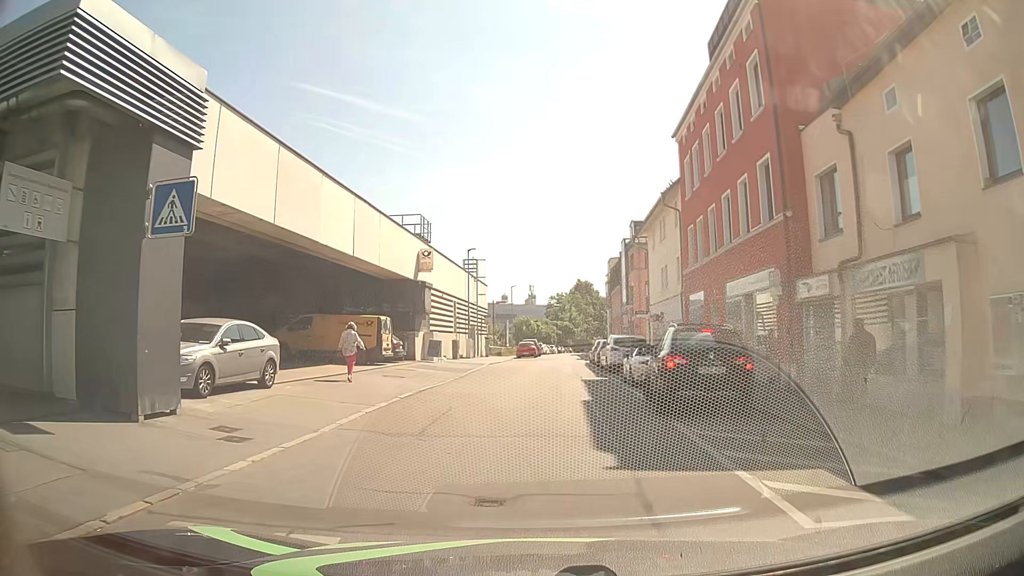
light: Day
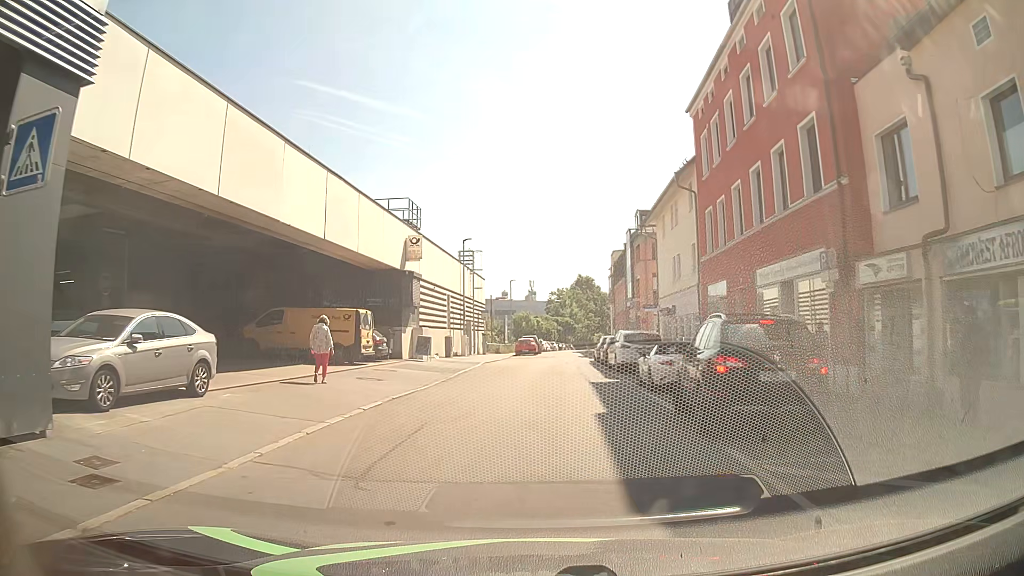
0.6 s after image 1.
(0.0, +3.4) m; 0°
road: residential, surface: asphalt
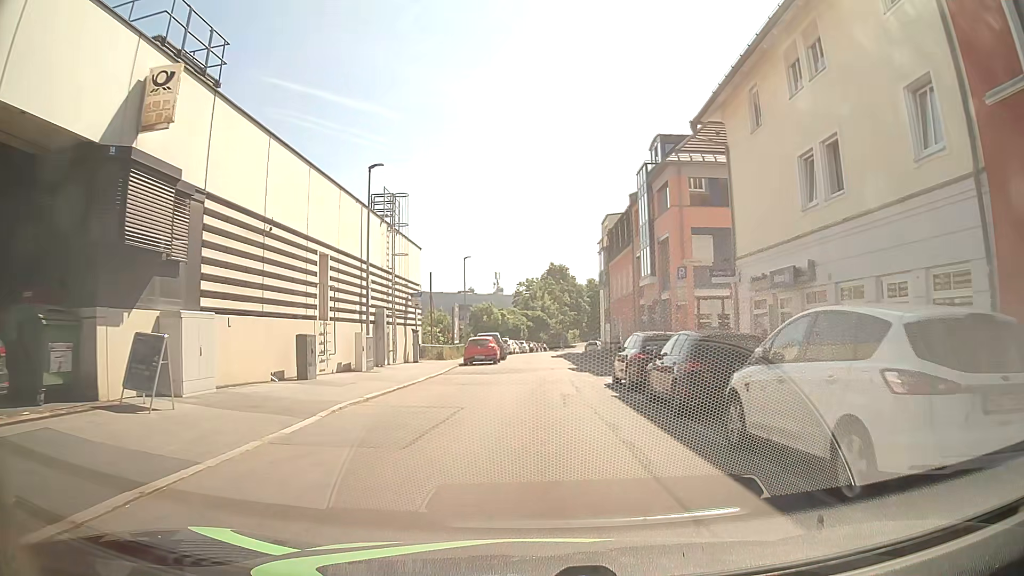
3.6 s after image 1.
(+0.2, +20.9) m; +1°
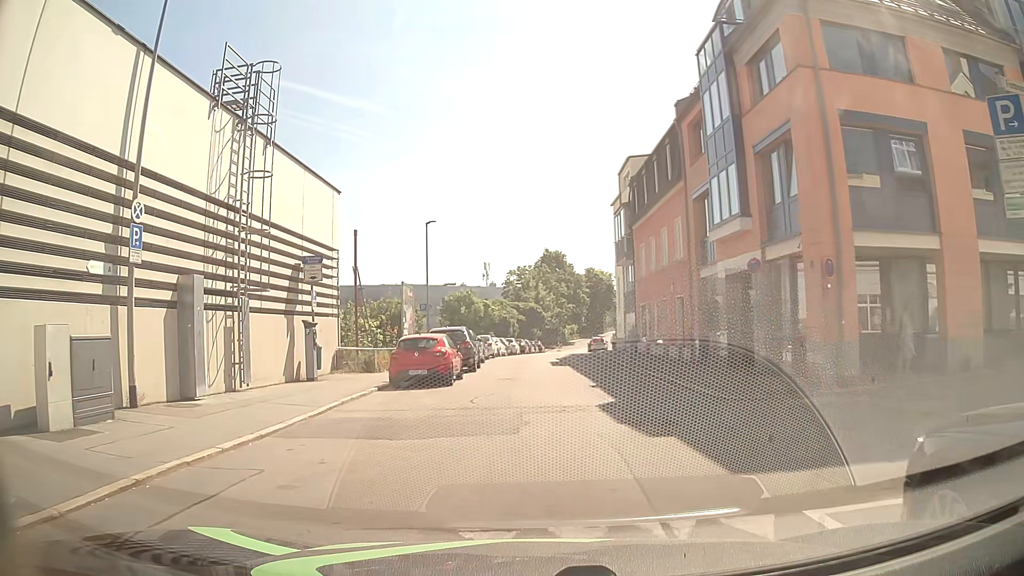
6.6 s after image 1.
(+0.5, +15.8) m; 0°
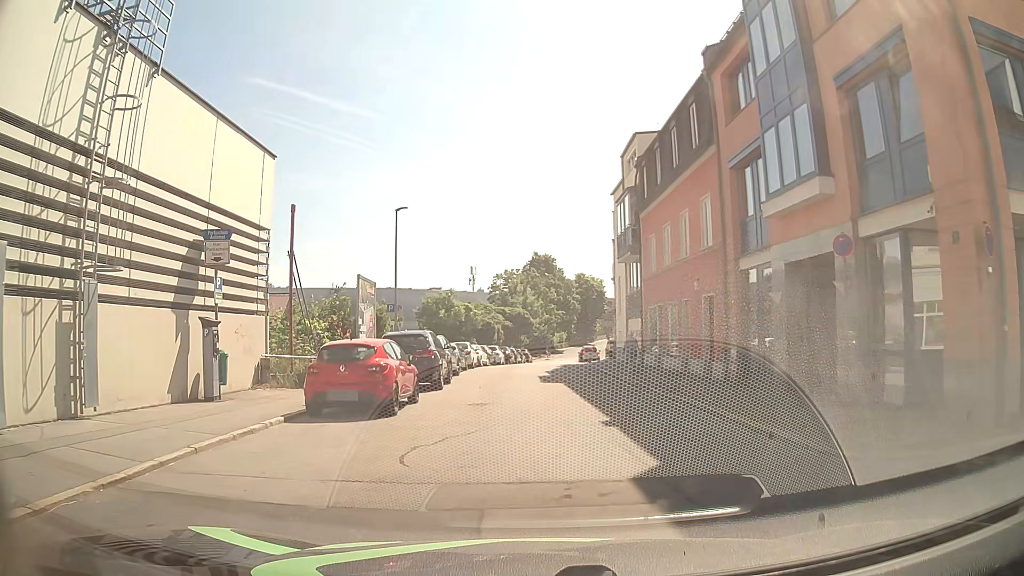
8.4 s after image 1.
(+0.2, +6.0) m; +1°
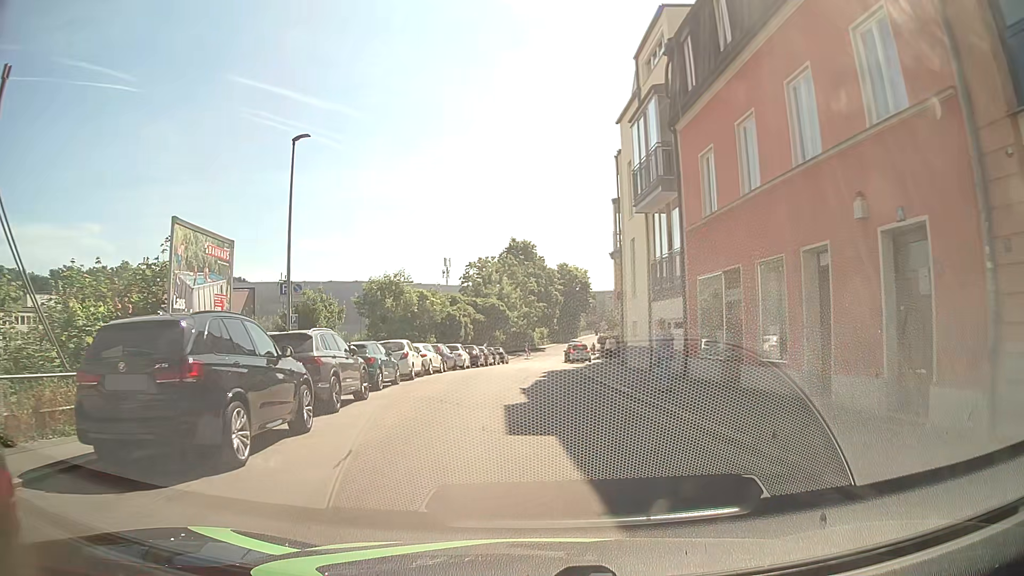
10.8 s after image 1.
(+0.5, +12.7) m; +2°
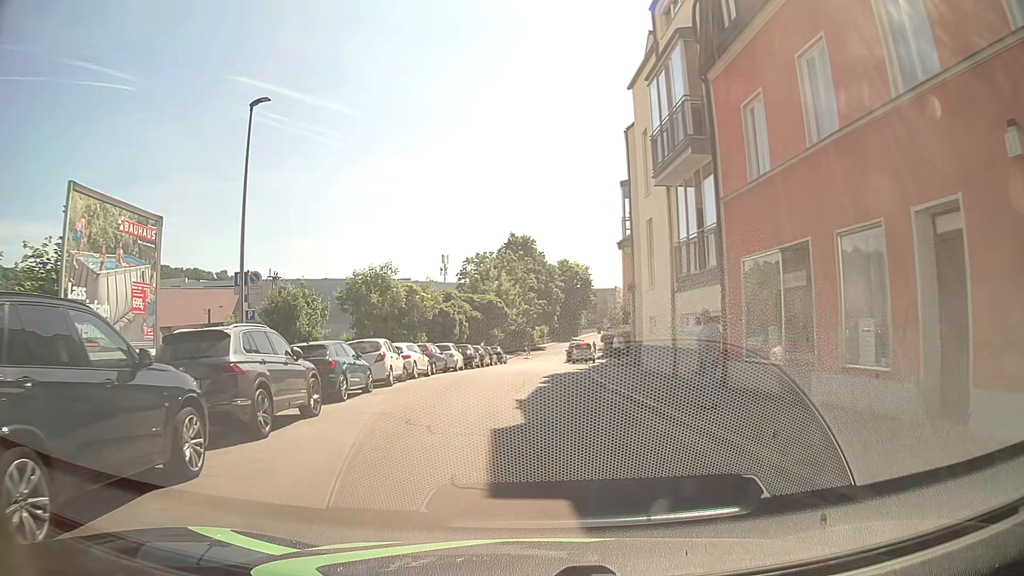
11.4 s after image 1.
(0.0, +3.7) m; +1°
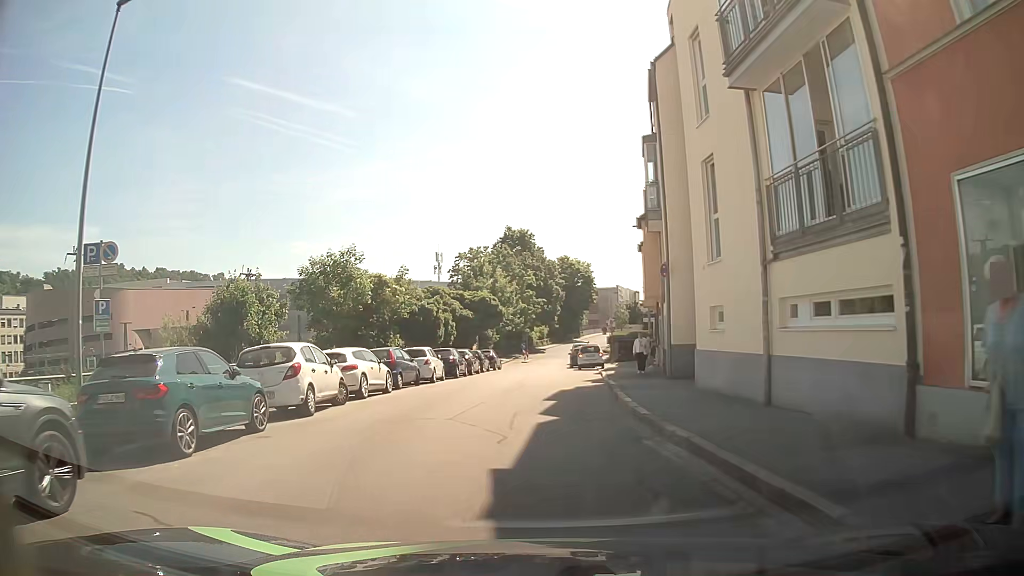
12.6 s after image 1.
(0.0, +7.4) m; 0°
